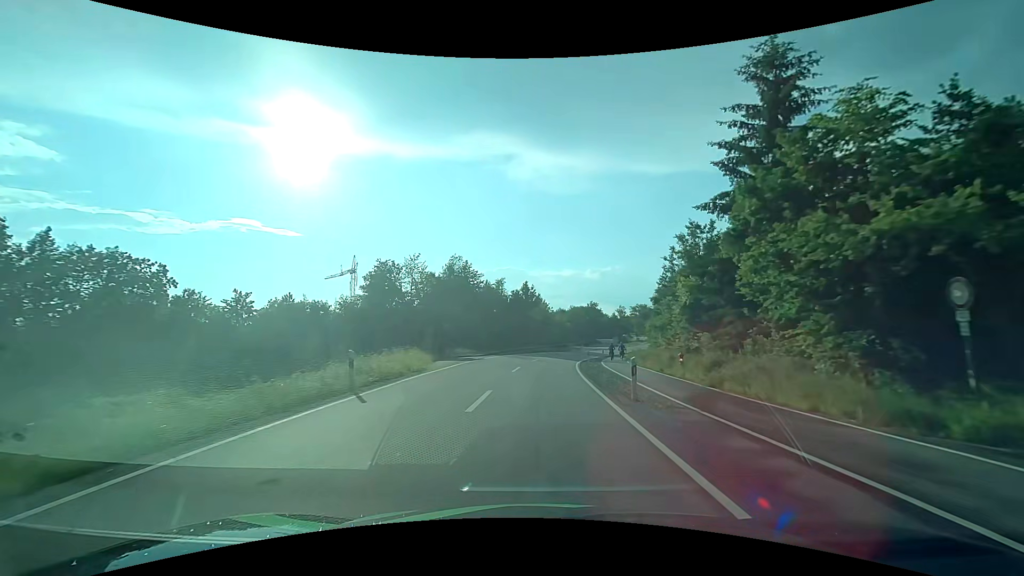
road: tertiary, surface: asphalt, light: Day
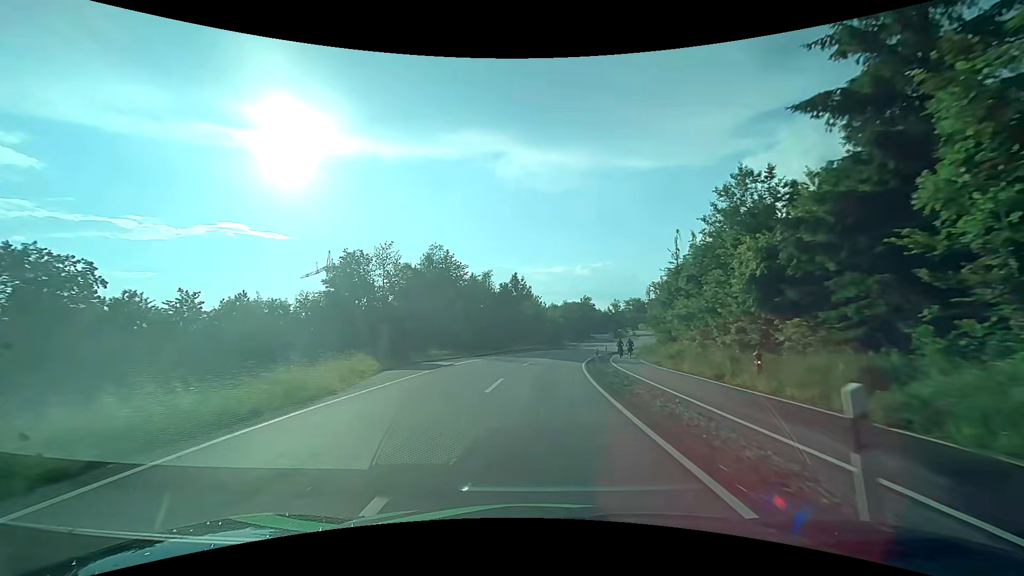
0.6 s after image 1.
(+0.1, +9.1) m; +1°
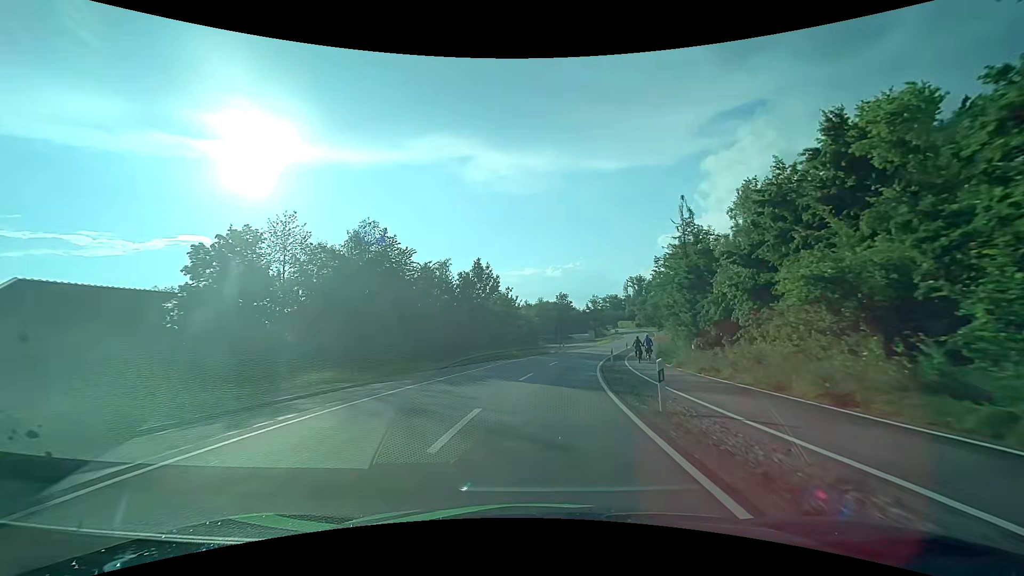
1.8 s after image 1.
(+0.4, +18.2) m; +3°
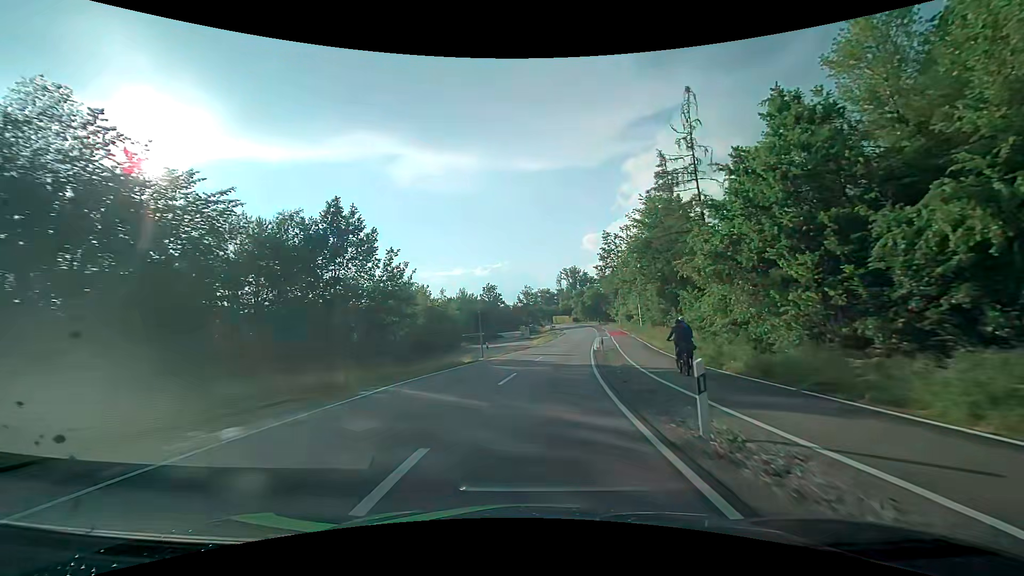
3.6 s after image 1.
(+1.7, +27.7) m; +8°
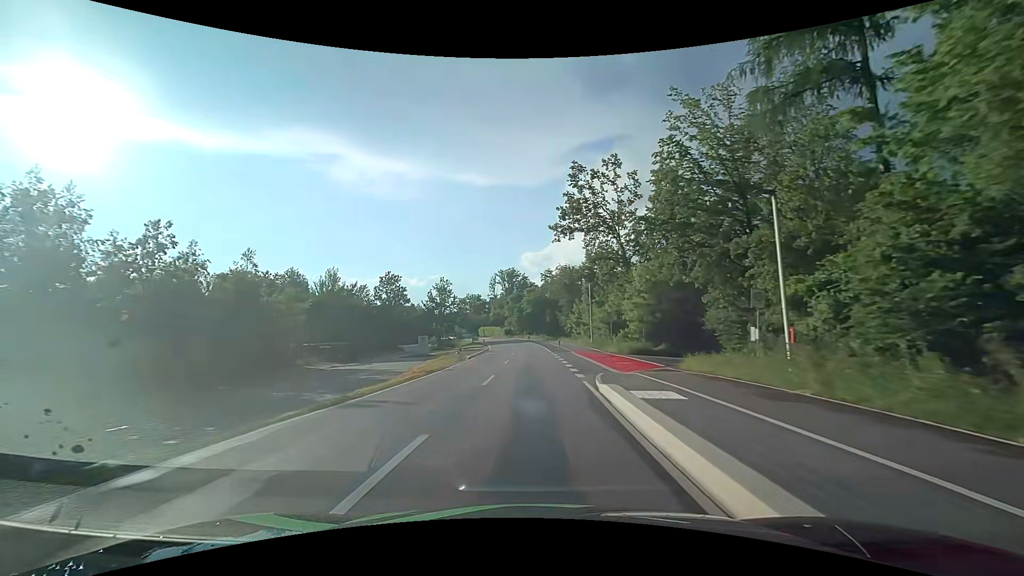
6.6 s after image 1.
(+3.9, +46.7) m; +7°
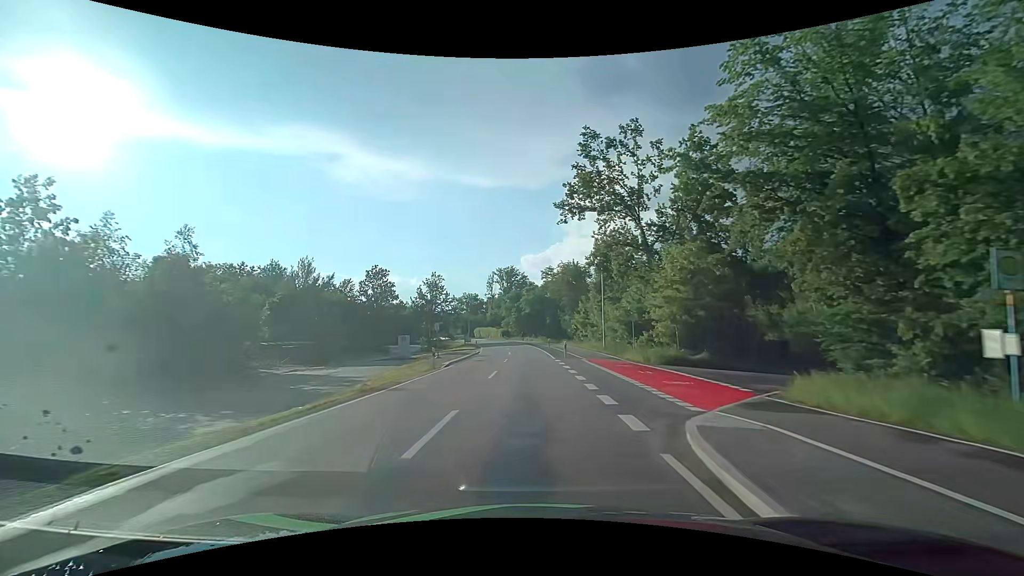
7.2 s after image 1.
(0.0, +9.2) m; 0°
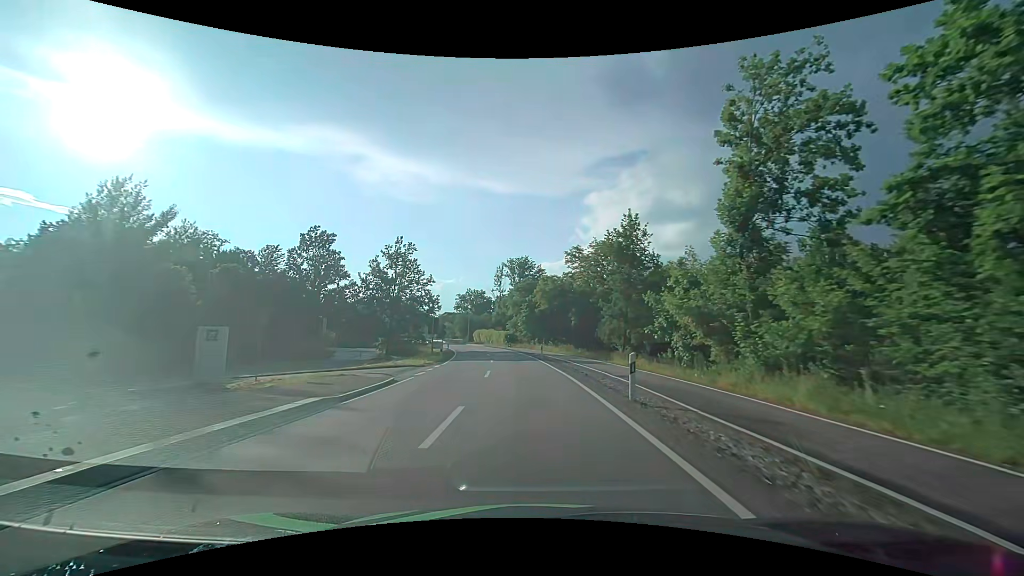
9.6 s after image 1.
(-0.1, +35.7) m; -2°
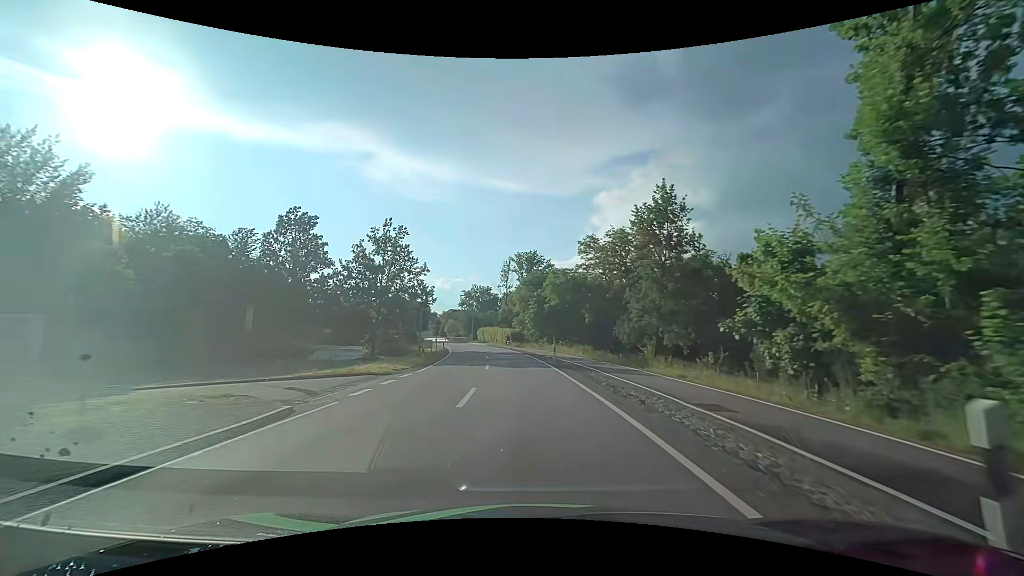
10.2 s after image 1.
(0.0, +8.6) m; 0°
(0, +10) (-1, +20) (-1, +30) (-2, +40) (-4, +50) (-6, +60) (-8, +69) (-10, +79) (-13, +89) (-15, +98) m
